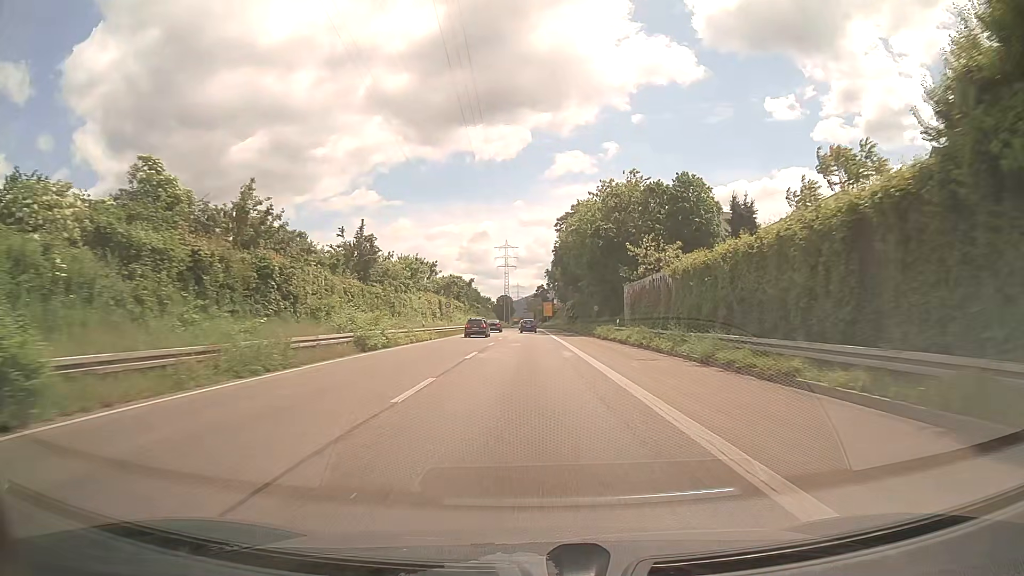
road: trunk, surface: asphalt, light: Day
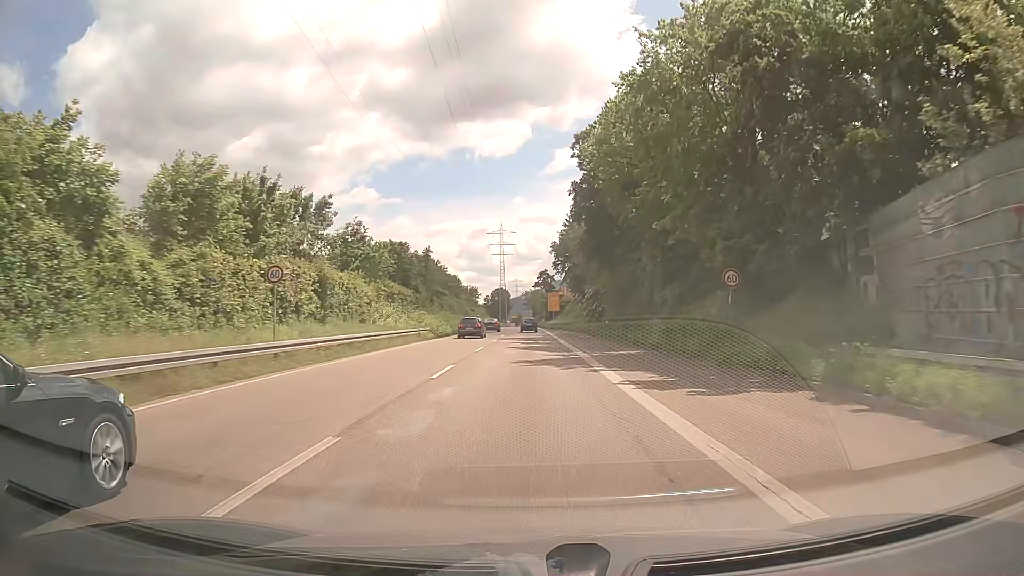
(+0.1, +43.1) m; 0°
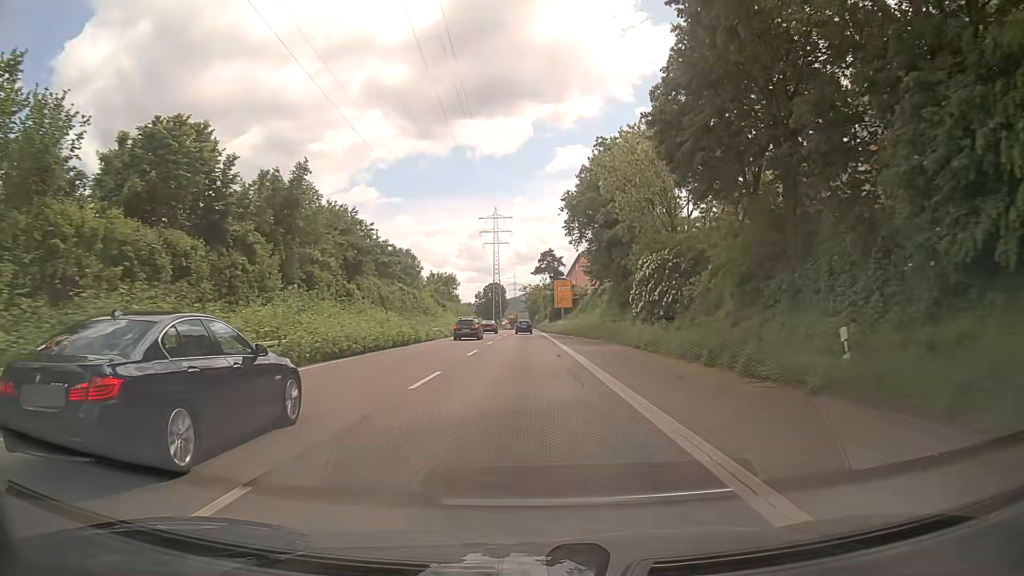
(0.0, +38.3) m; 0°
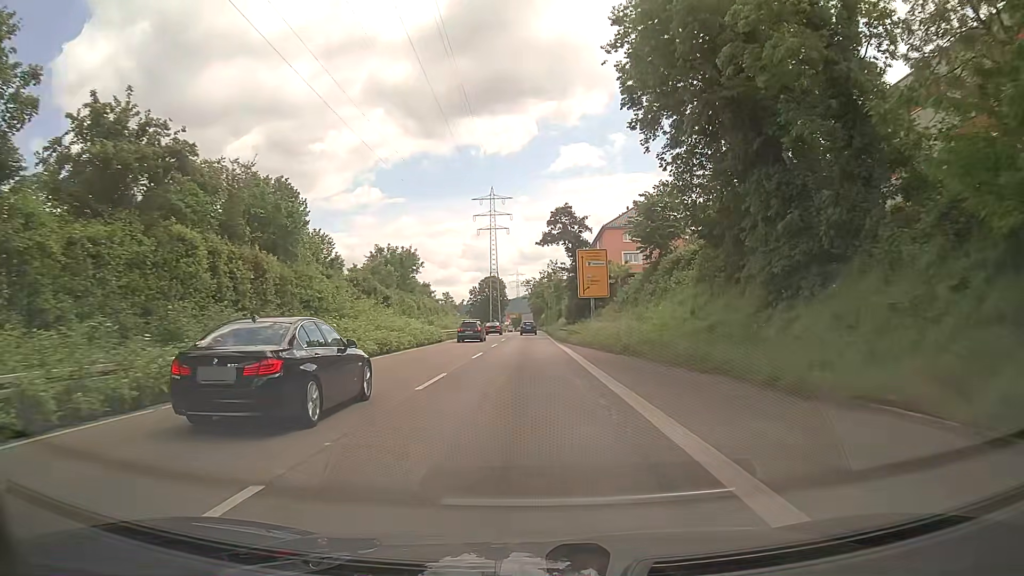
(-0.3, +35.9) m; -1°
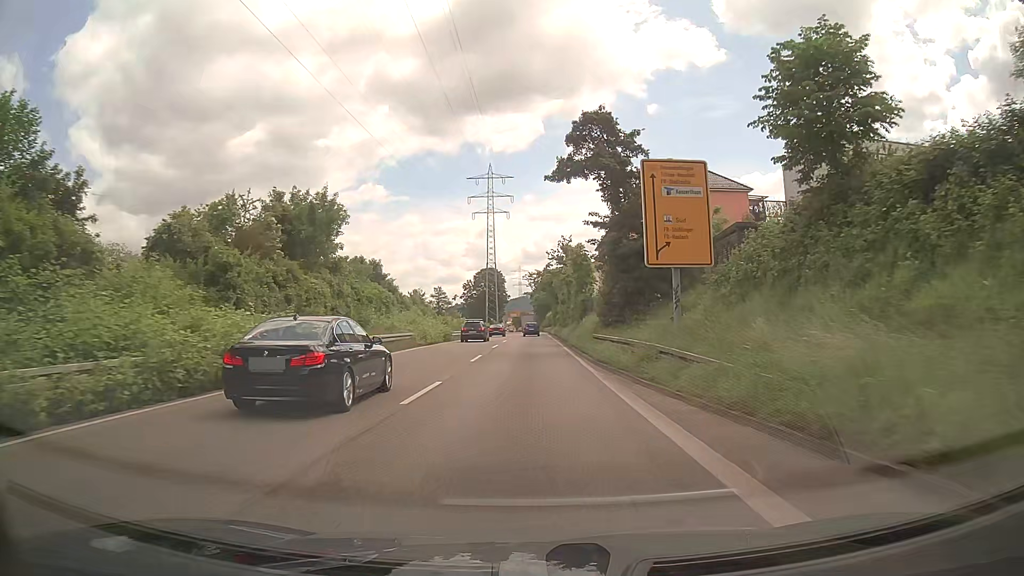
(-0.1, +26.5) m; -1°
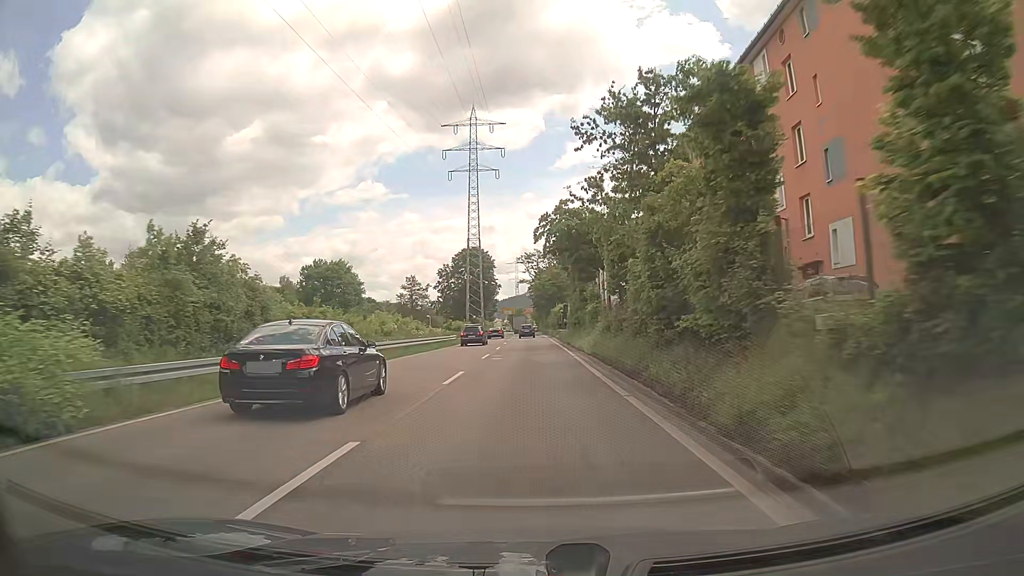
(+0.2, +43.4) m; +1°
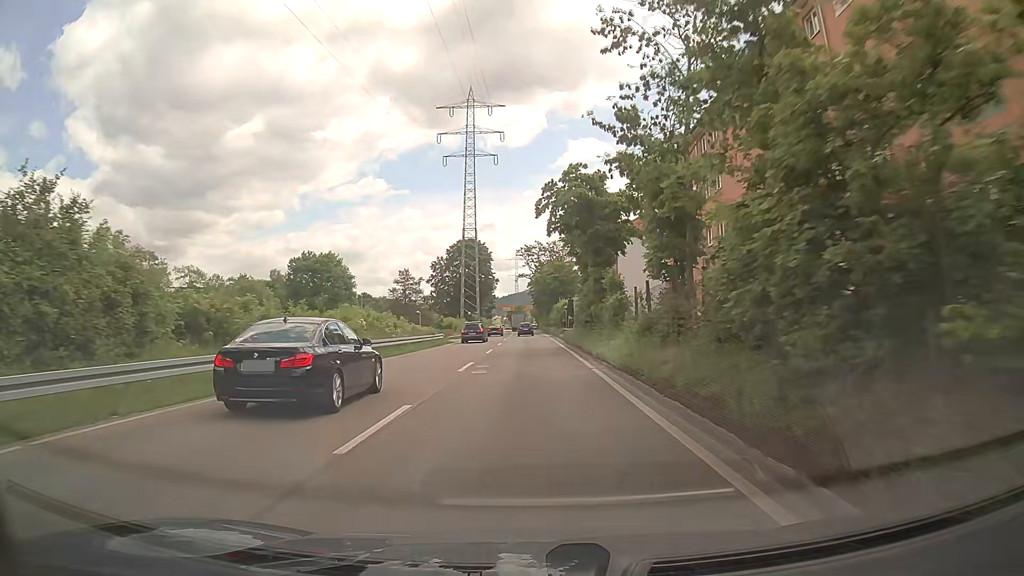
(-0.1, +8.6) m; 0°
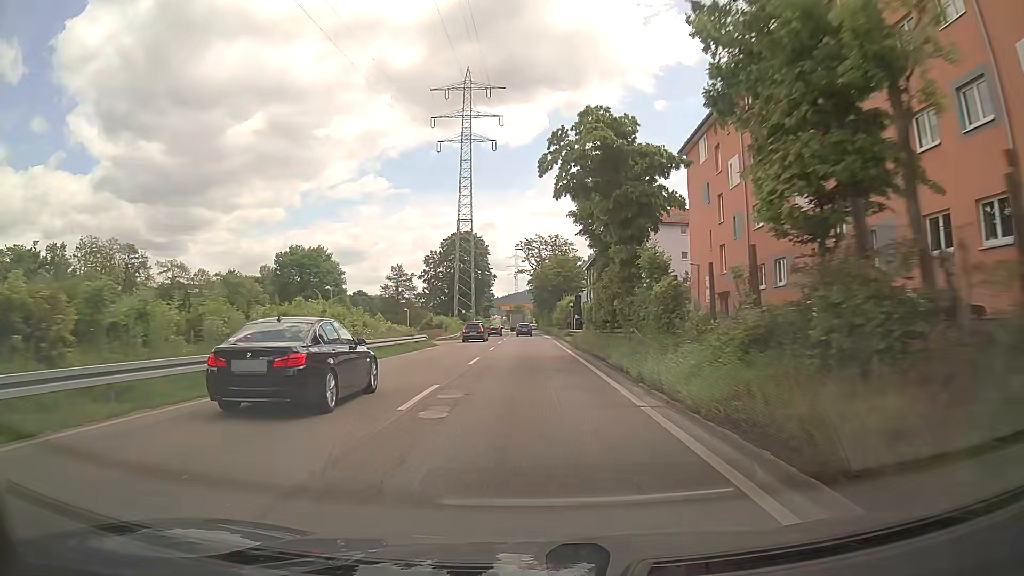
(-0.1, +8.6) m; 0°
(0, +10) (0, +20) (0, +30) (0, +40) (0, +50) (0, +60) (0, +70) (0, +80) (0, +90) (0, +100) m
